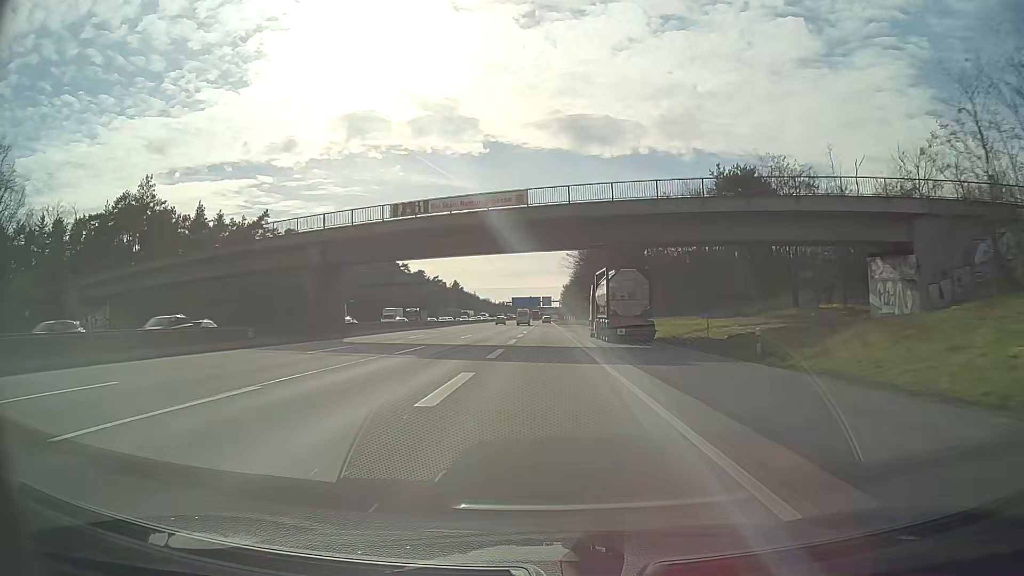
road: motorway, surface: asphalt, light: Day
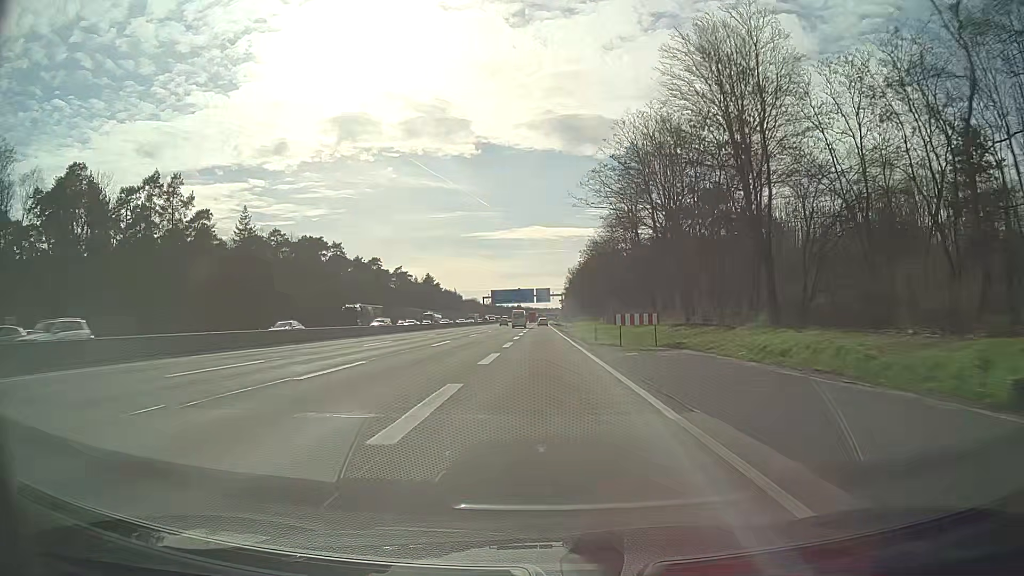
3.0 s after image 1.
(+0.4, +87.0) m; 0°
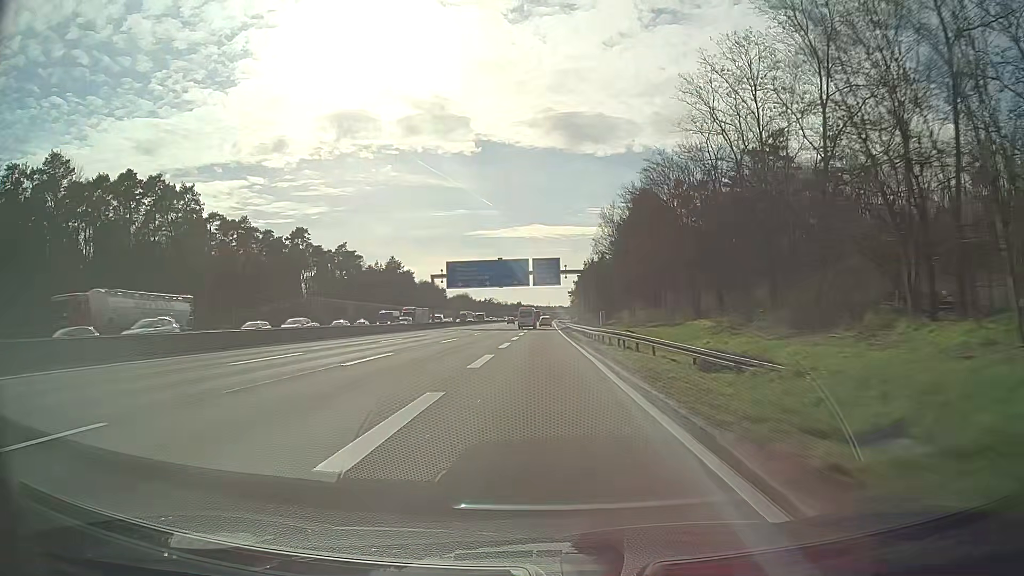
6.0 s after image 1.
(0.0, +85.8) m; 0°
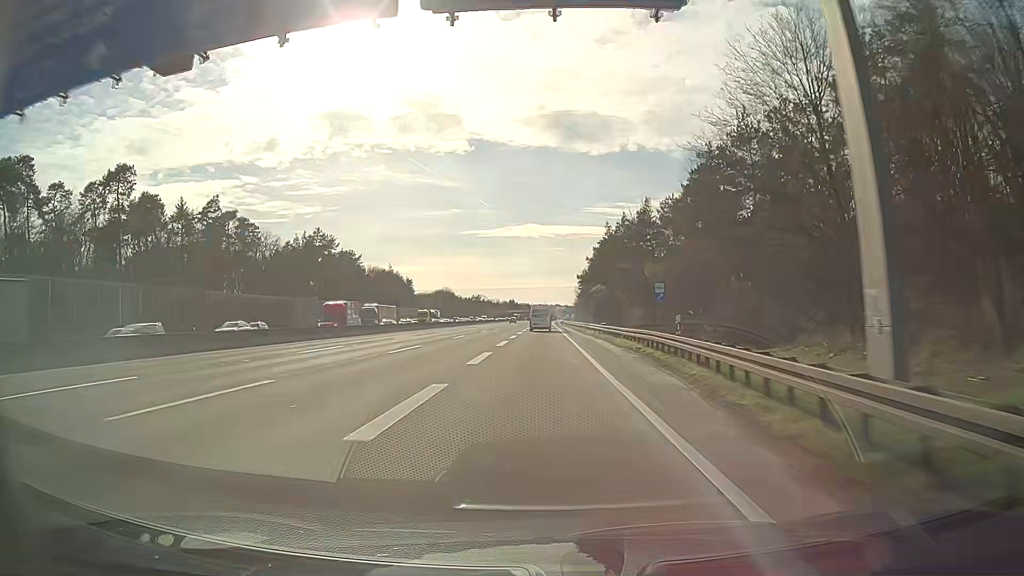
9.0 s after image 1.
(+0.5, +82.9) m; 0°
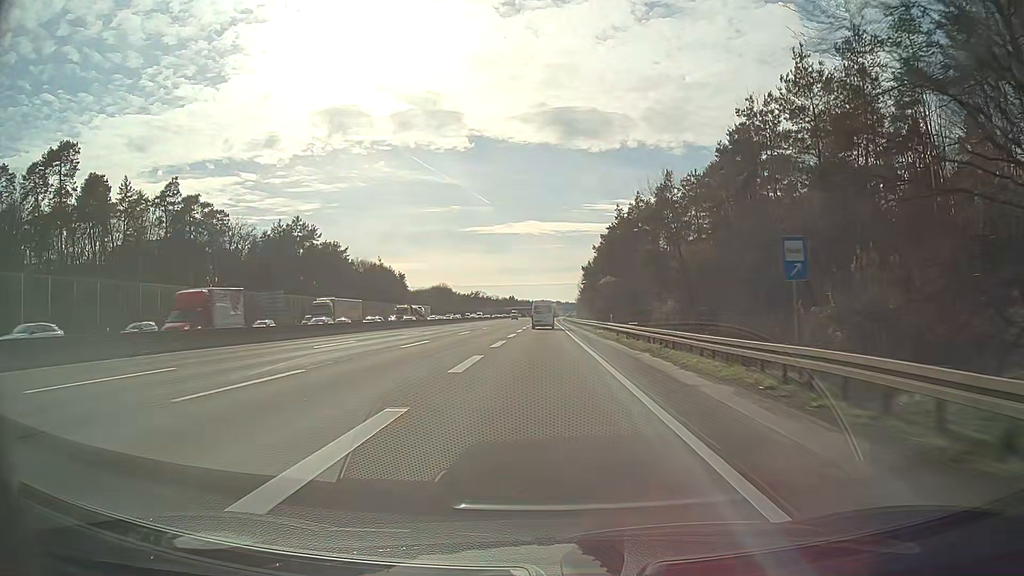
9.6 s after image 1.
(0.0, +16.0) m; 0°
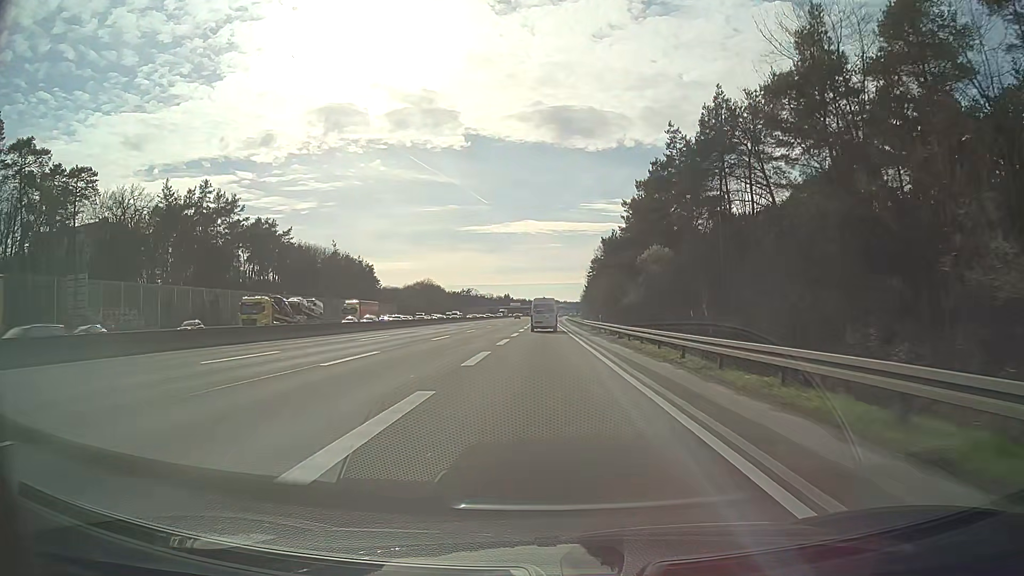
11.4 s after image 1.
(-0.1, +46.1) m; 0°
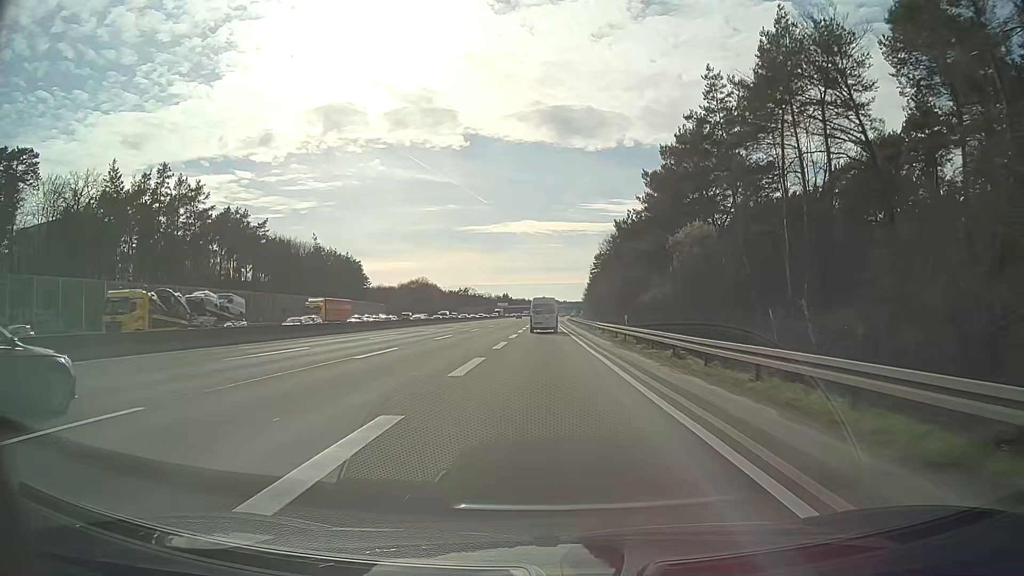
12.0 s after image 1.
(0.0, +14.8) m; 0°
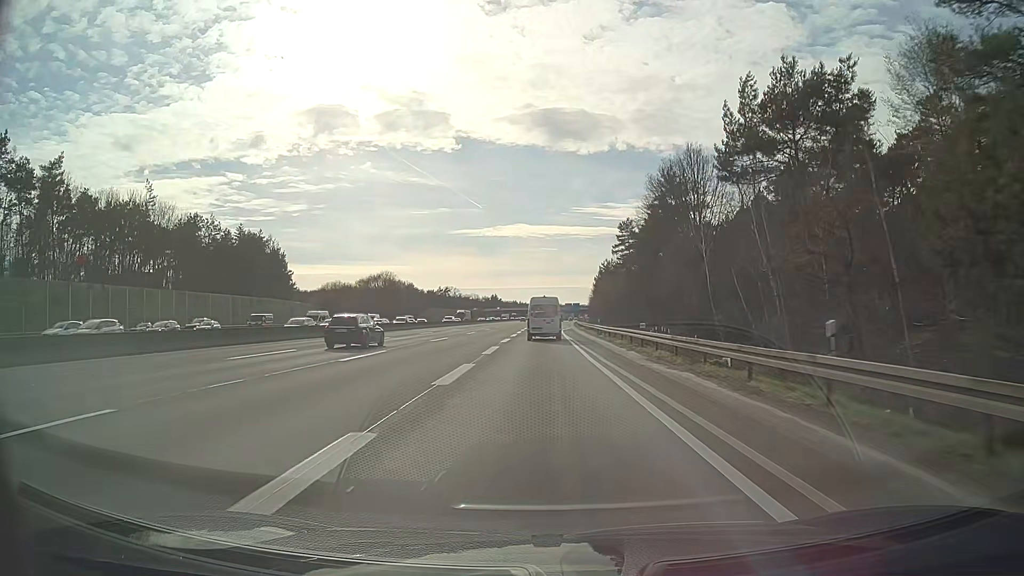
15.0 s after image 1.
(+0.3, +71.0) m; +1°
(0, +10) (0, +20) (0, +30) (0, +40) (0, +50) (0, +60) (0, +70) (0, +80) (0, +90) (0, +100) m
